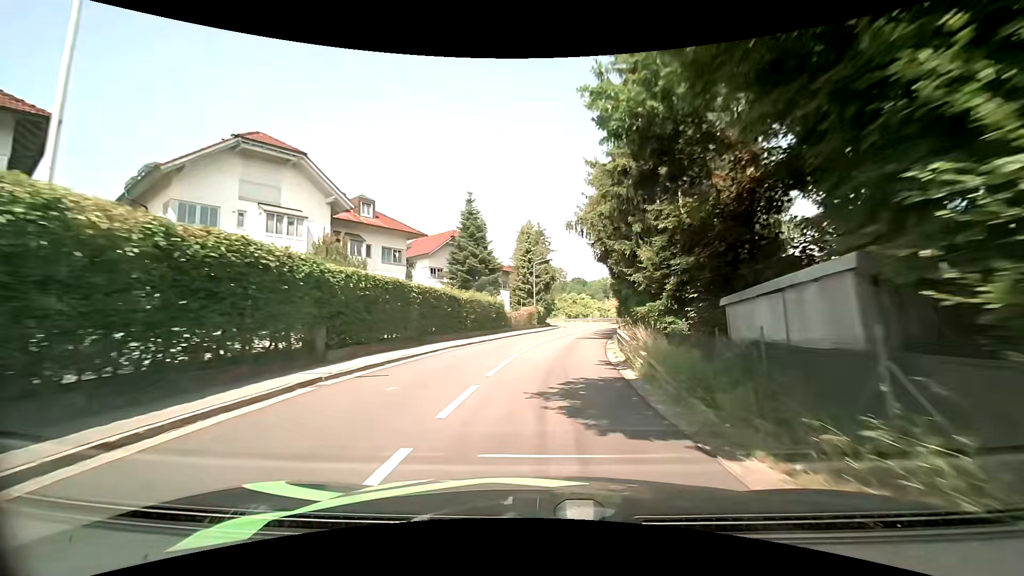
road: tertiary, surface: asphalt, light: Day
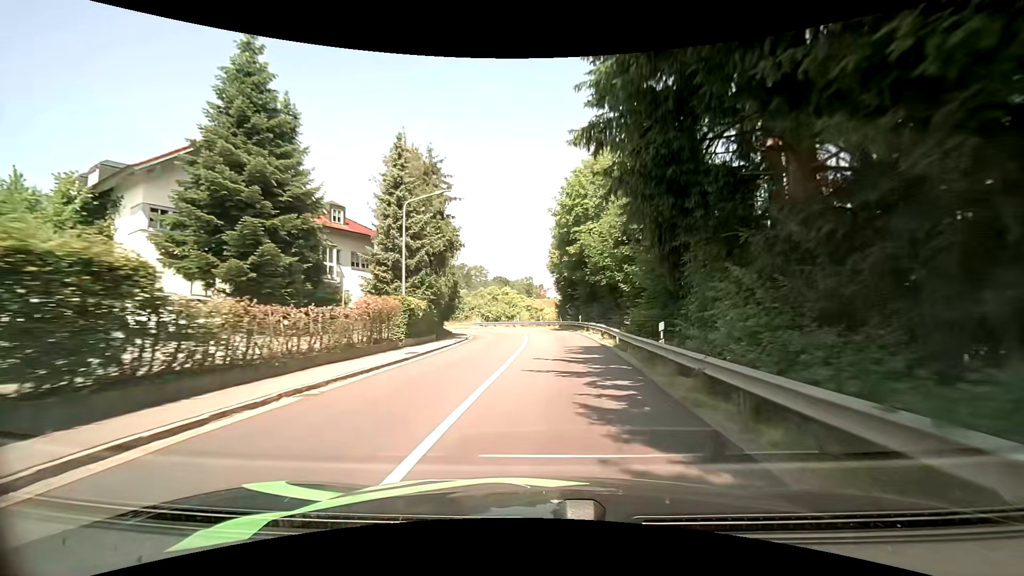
(+2.0, +30.3) m; +9°
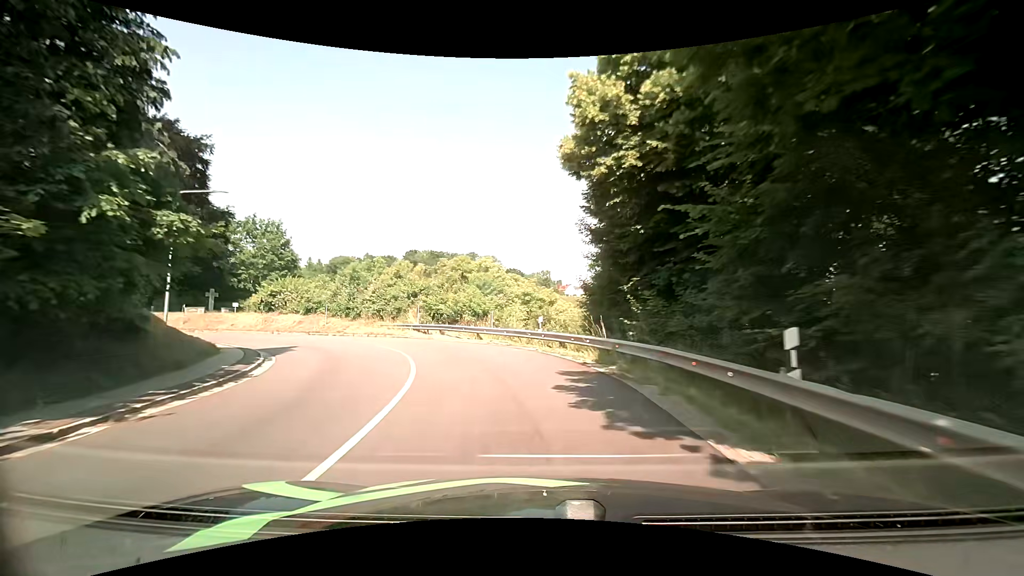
(+0.9, +35.3) m; -2°
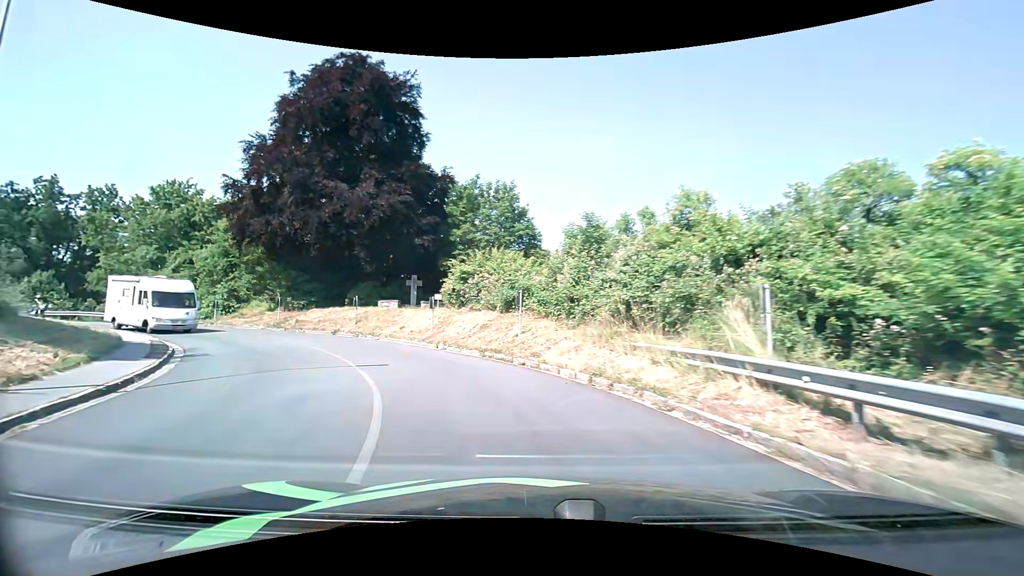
(-5.1, +22.5) m; -31°
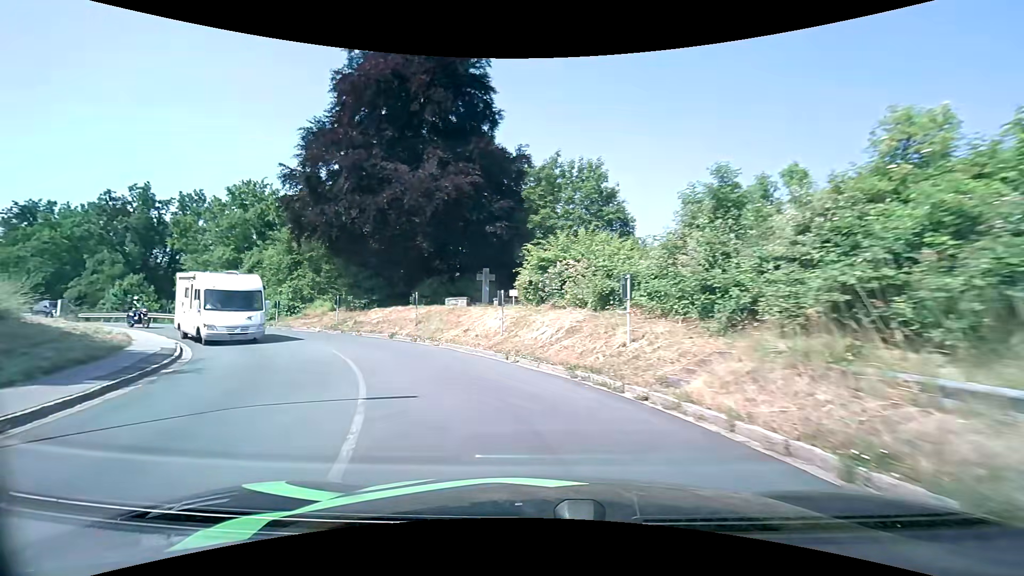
(-0.5, +5.6) m; -9°
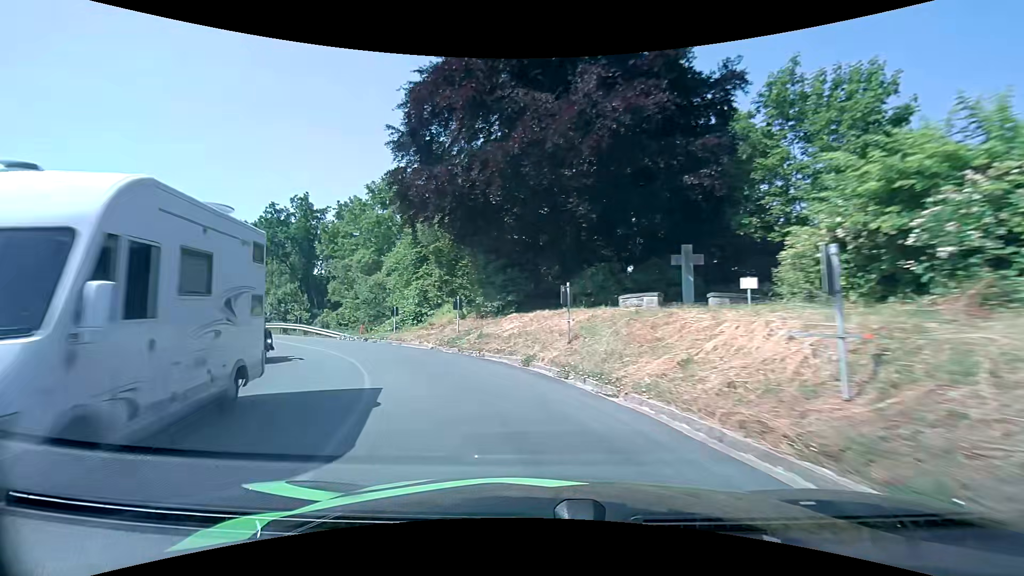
(-1.9, +11.1) m; -19°
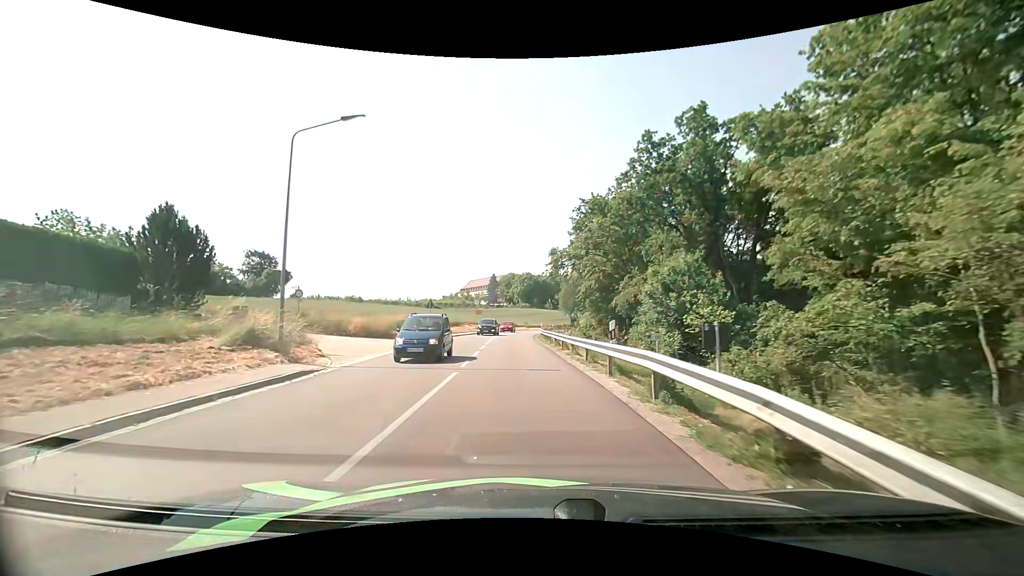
(-12.5, +27.6) m; -45°
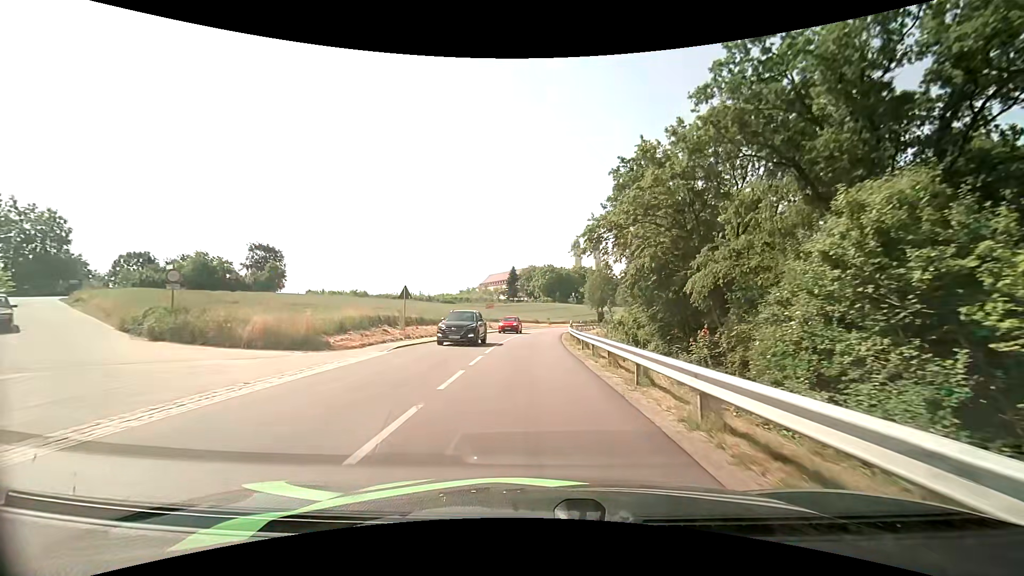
(-0.5, +14.1) m; -3°
(0, +10) (0, +20) (-1, +30) (-1, +40) (0, +50) (+1, +60) (+2, +70) (+4, +80) (+5, +90) (+8, +99) m
